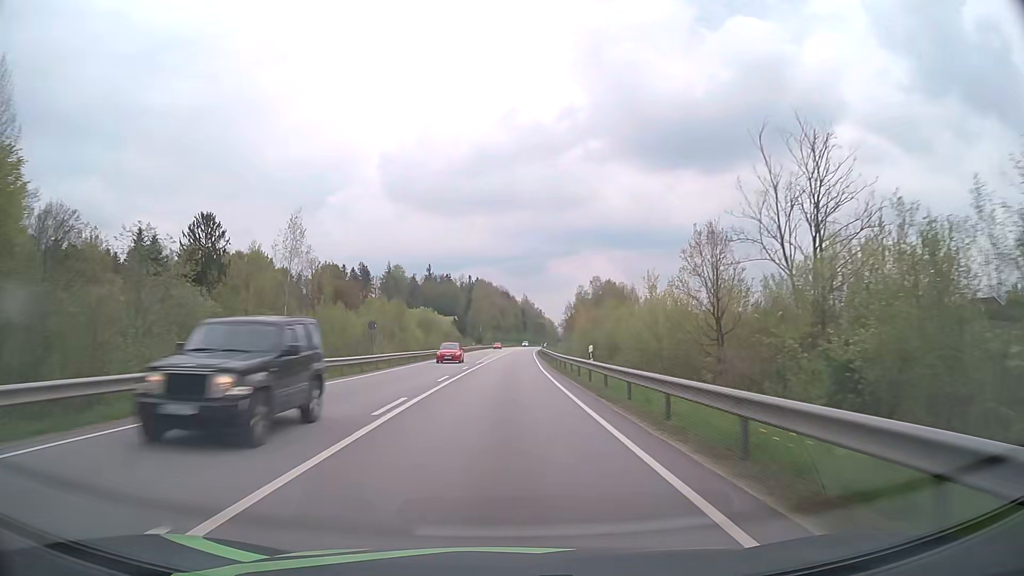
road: primary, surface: asphalt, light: Day
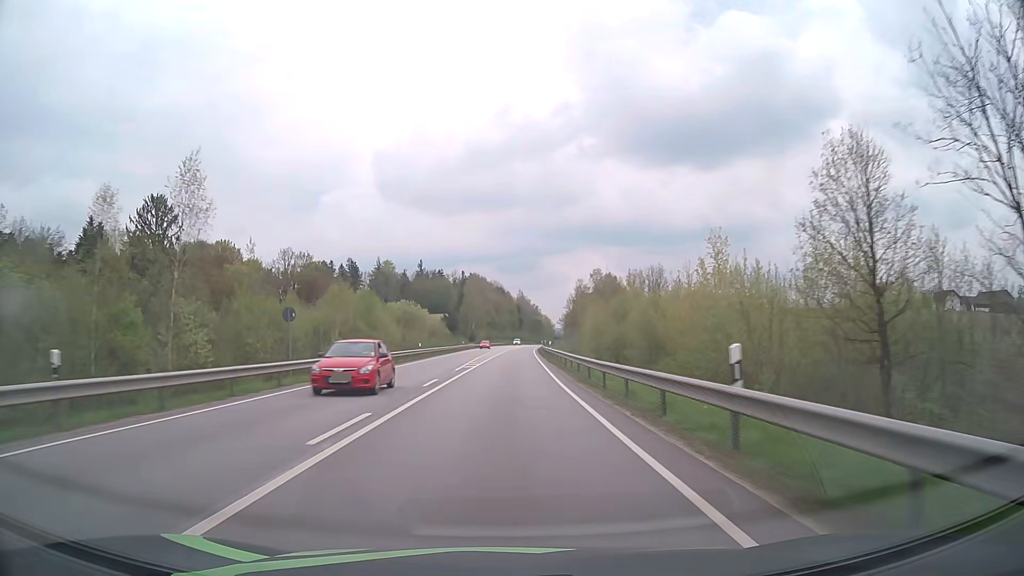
(+0.1, +15.8) m; 0°
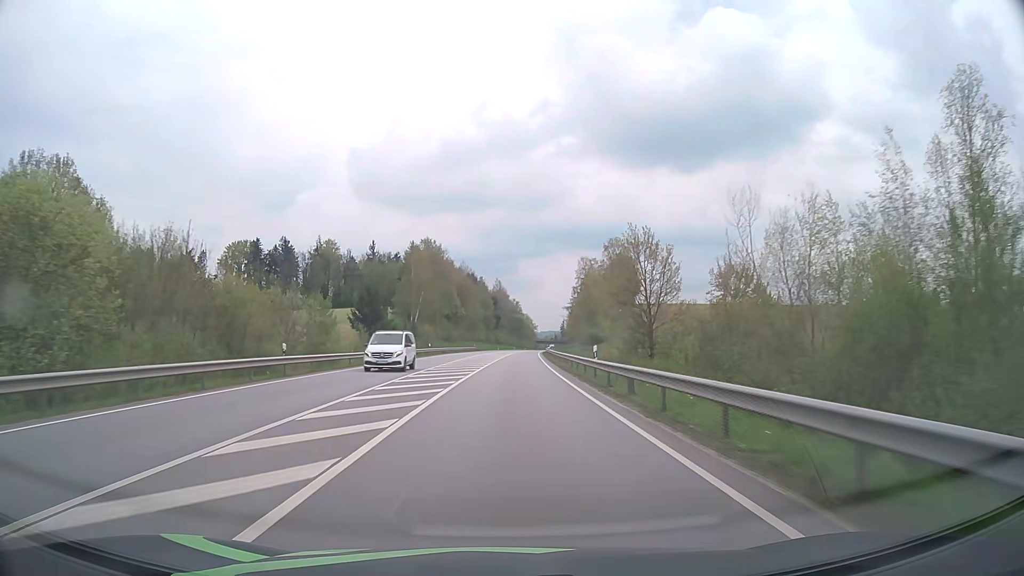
(+1.1, +79.0) m; +2°
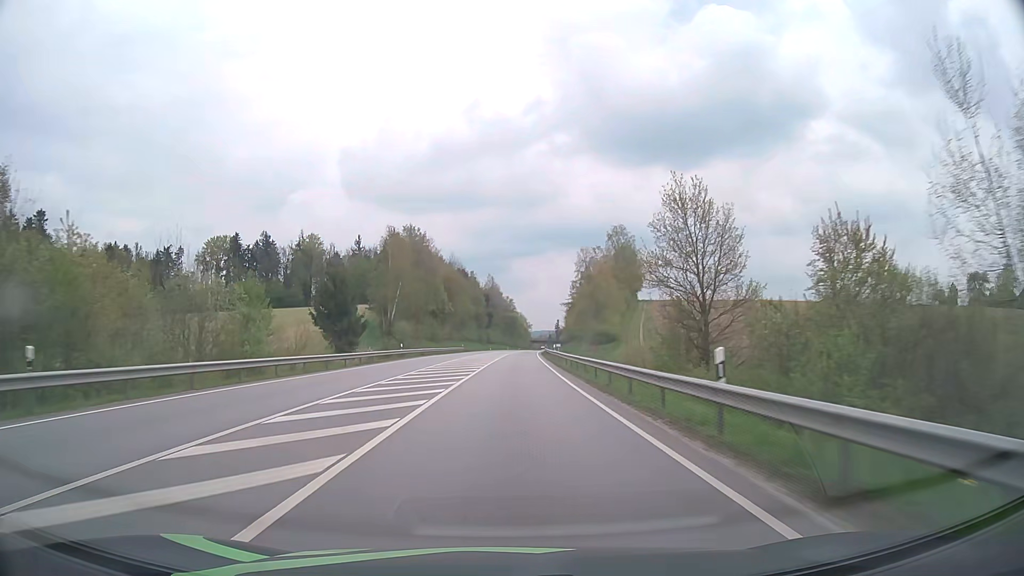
(+0.1, +15.8) m; +1°
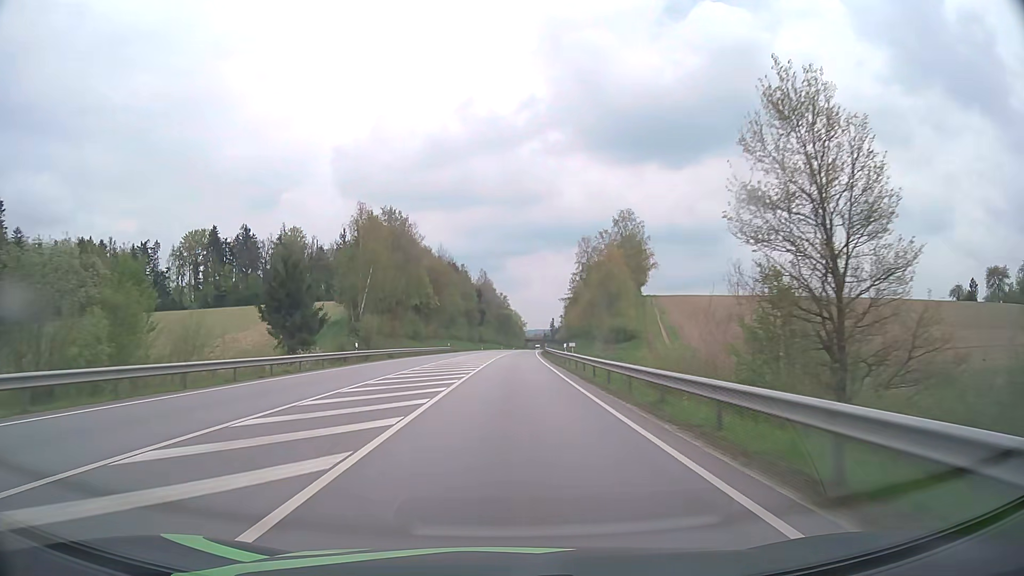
(+0.1, +15.8) m; +1°
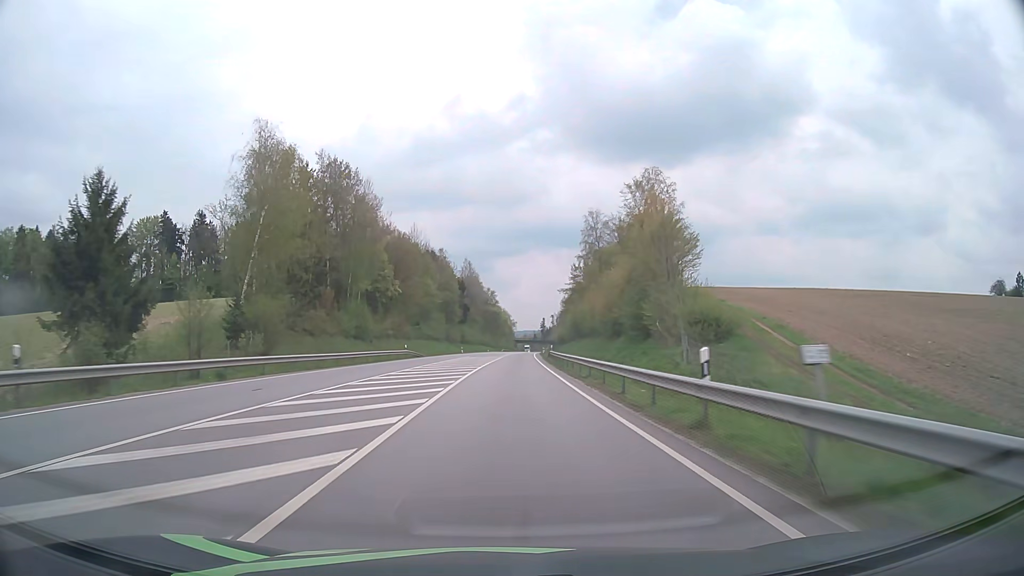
(+0.2, +31.6) m; +1°
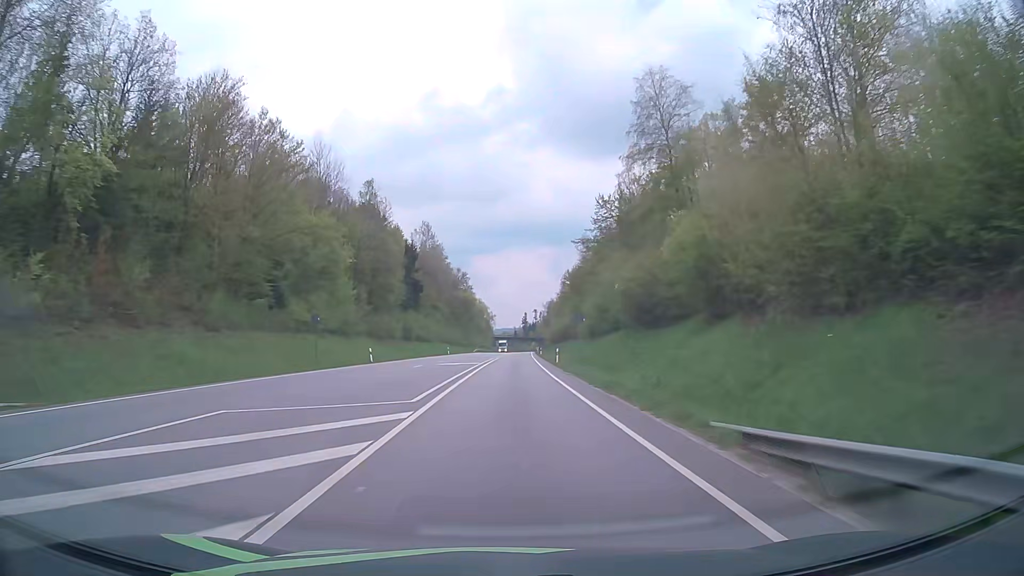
(+0.9, +63.3) m; +2°
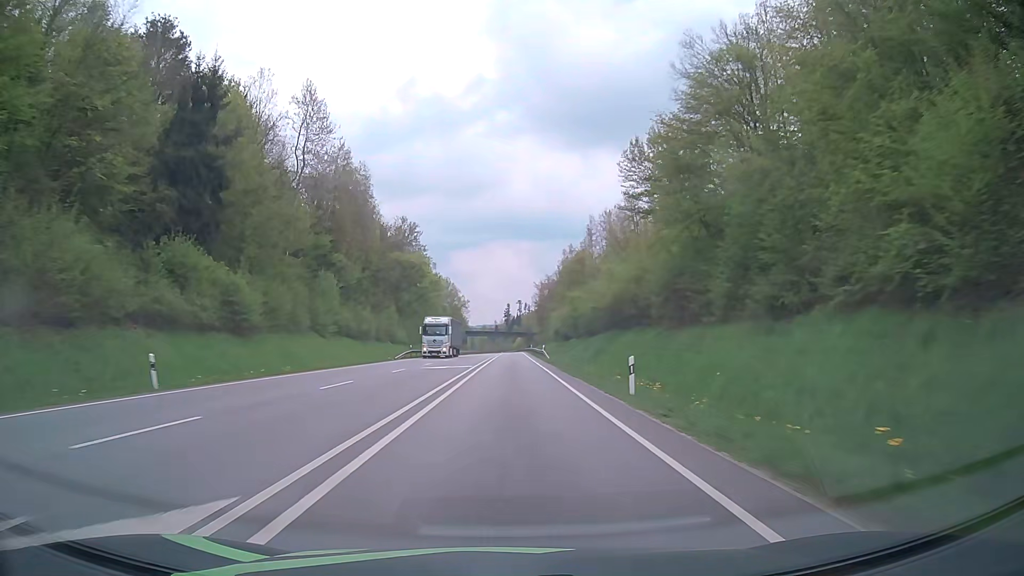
(+1.2, +79.3) m; +2°
(0, +10) (0, +20) (0, +30) (0, +40) (0, +50) (0, +60) (0, +70) (0, +80) (+1, +90) (+1, +100) m
